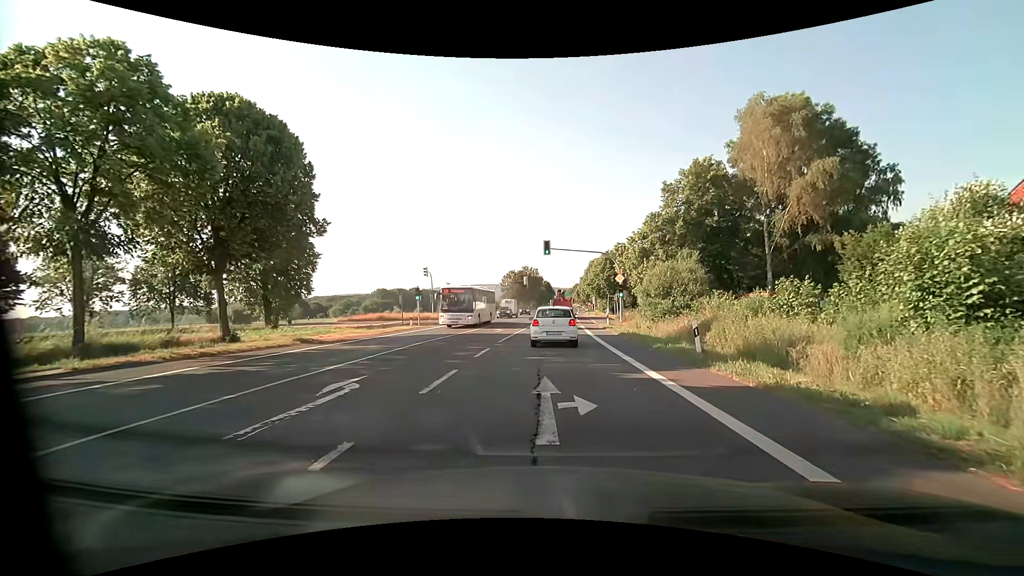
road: primary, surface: asphalt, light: Day
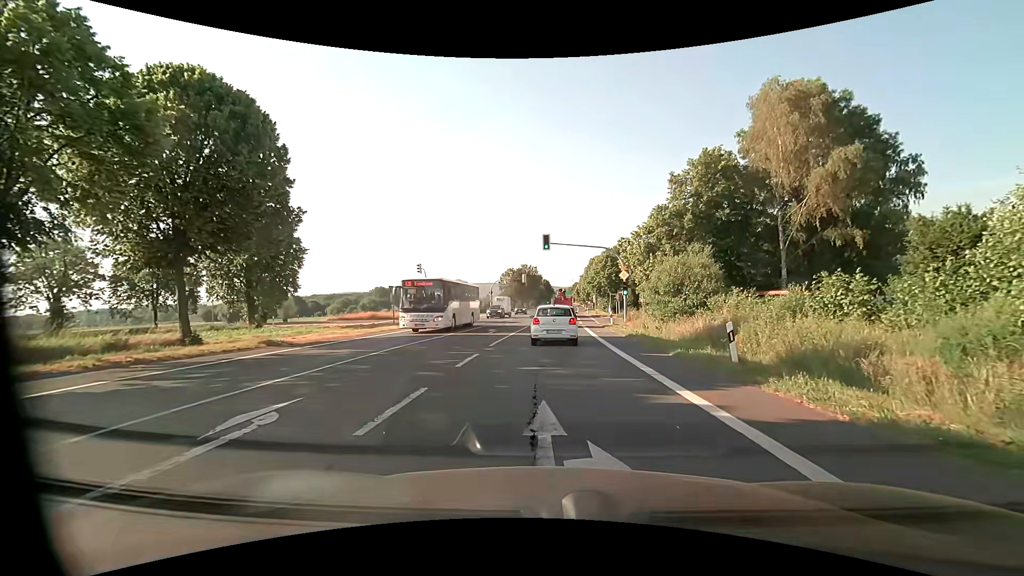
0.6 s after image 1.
(0.0, +2.8) m; 0°
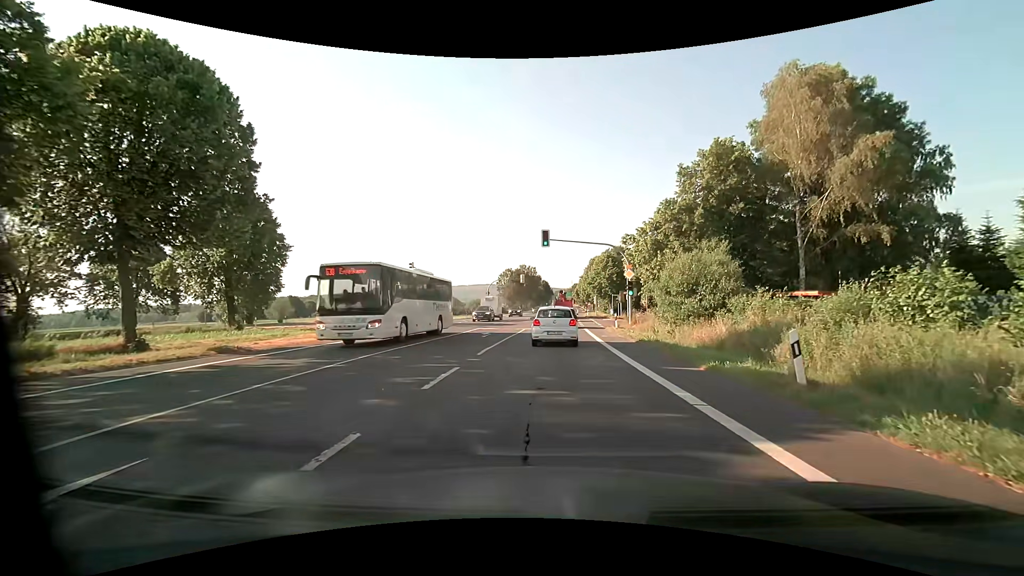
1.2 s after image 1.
(0.0, +3.0) m; 0°
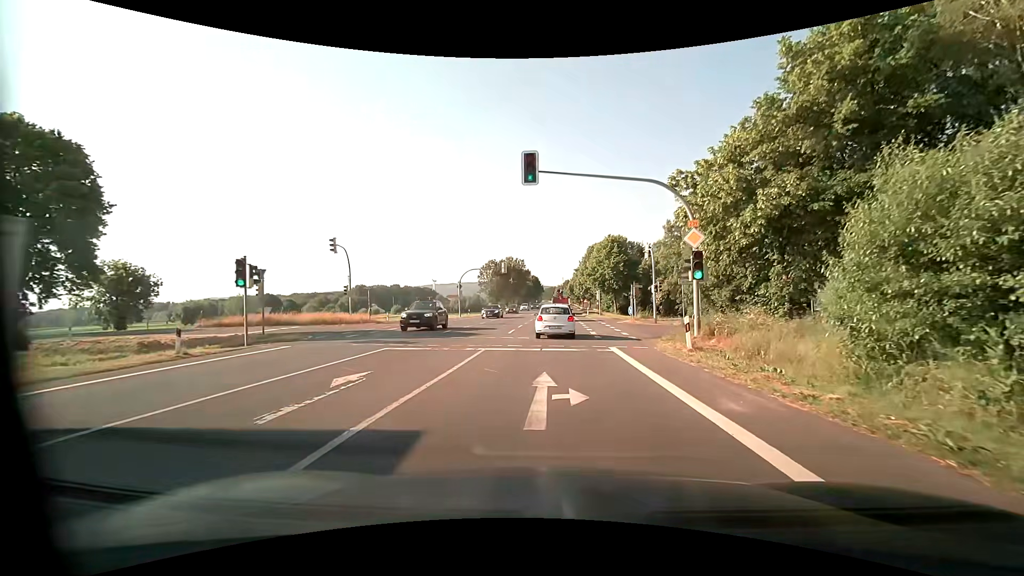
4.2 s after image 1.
(+0.3, +18.9) m; +2°
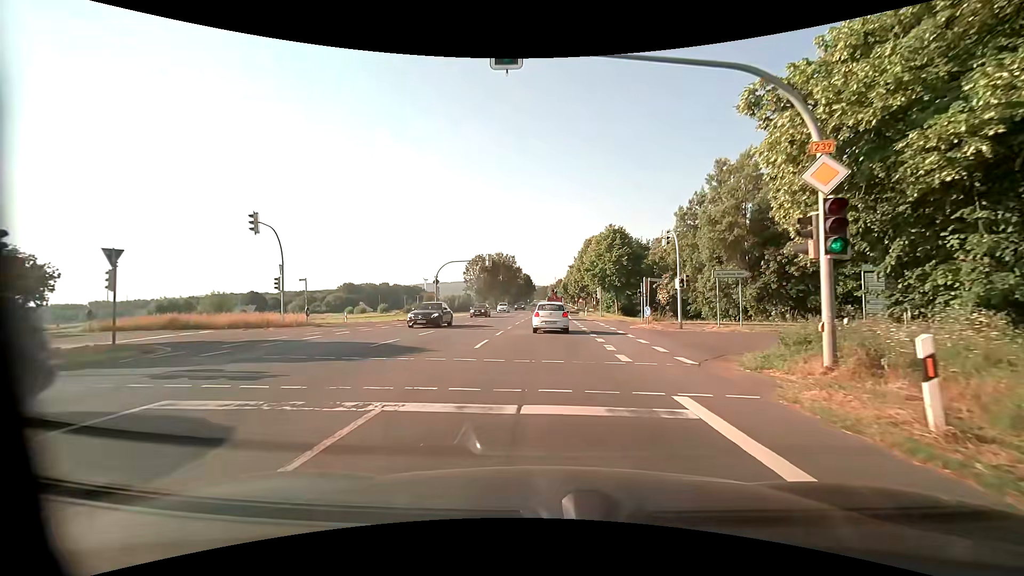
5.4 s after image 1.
(0.0, +9.5) m; +1°
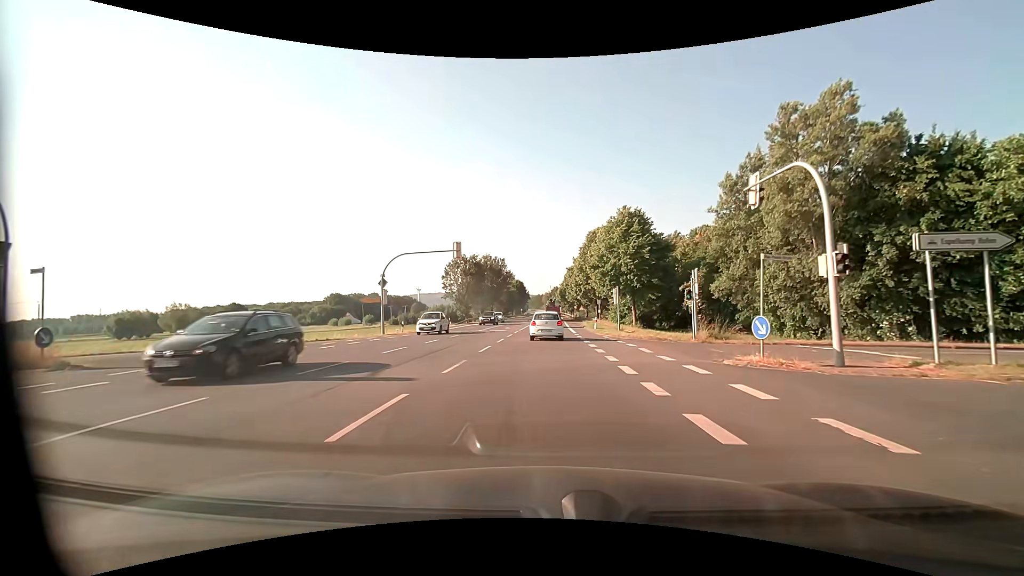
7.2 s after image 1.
(+0.1, +16.4) m; +1°
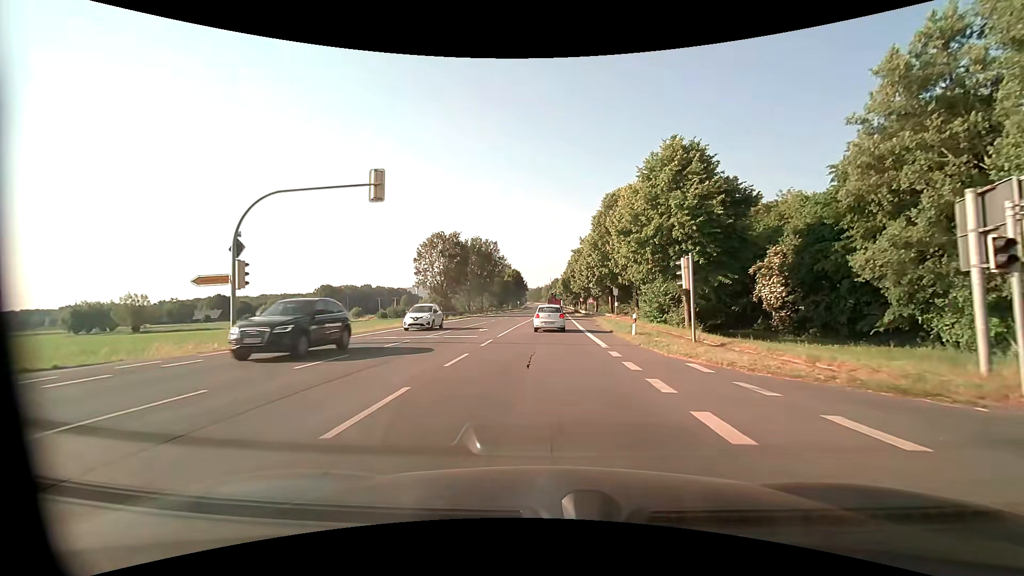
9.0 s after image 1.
(-0.2, +18.3) m; 0°
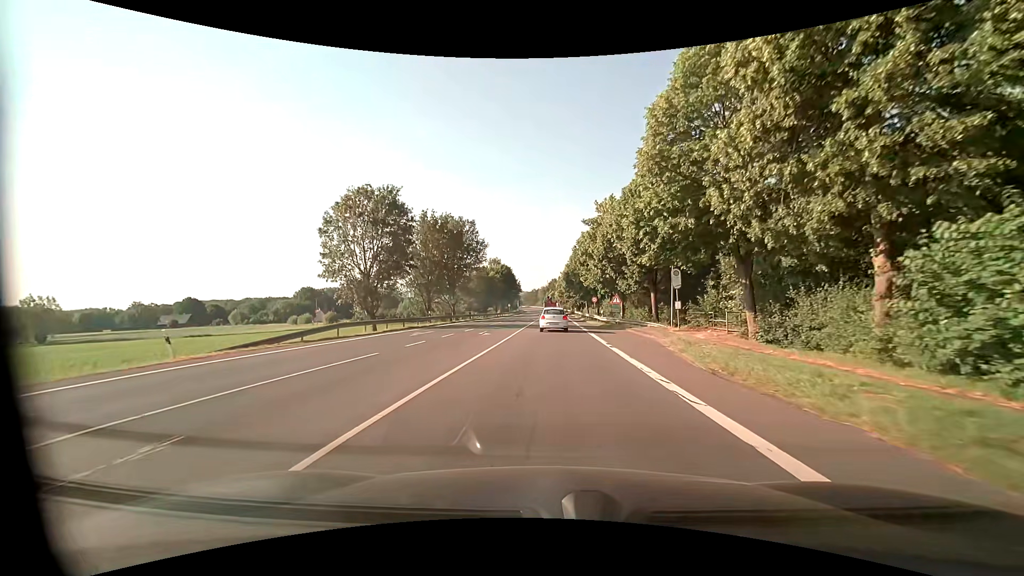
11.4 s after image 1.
(0.0, +27.6) m; 0°
(0, +10) (0, +20) (0, +30) (0, +40) (+1, +50) (+1, +60) (+1, +70) (+1, +80) (+1, +90) (+1, +100) m
